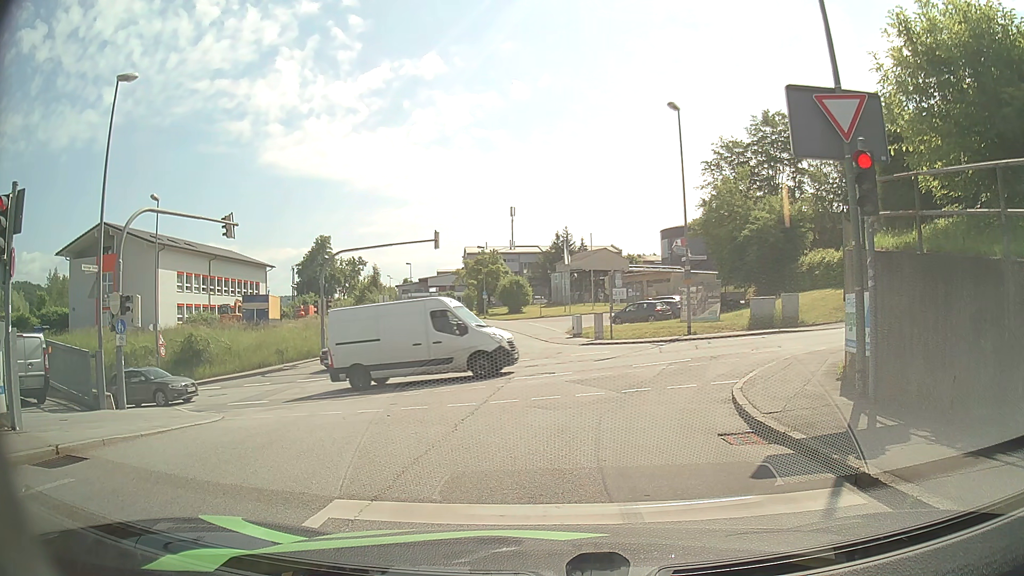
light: Day
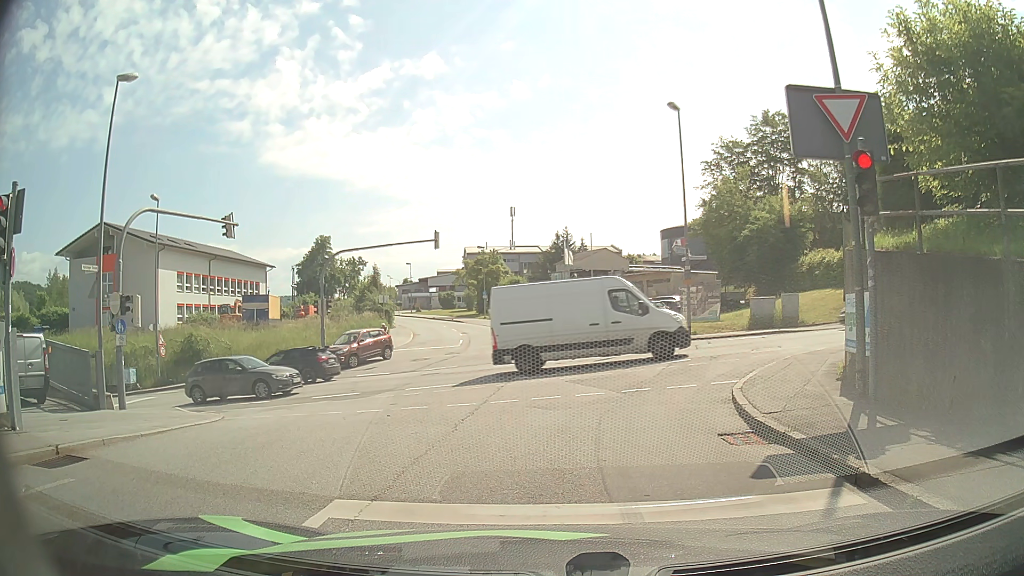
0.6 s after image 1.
(0.0, 0.0) m; 0°
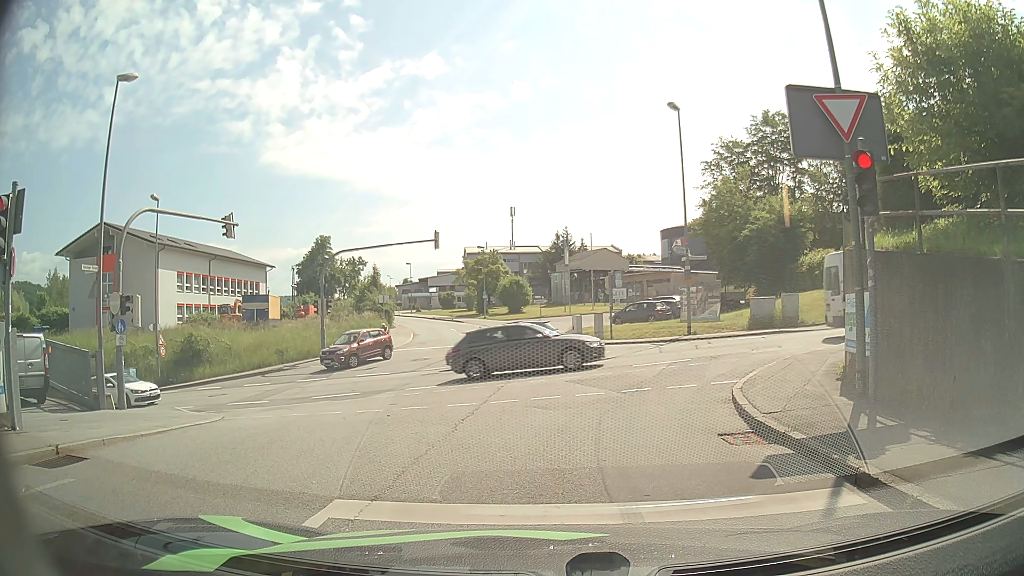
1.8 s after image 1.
(0.0, 0.0) m; 0°
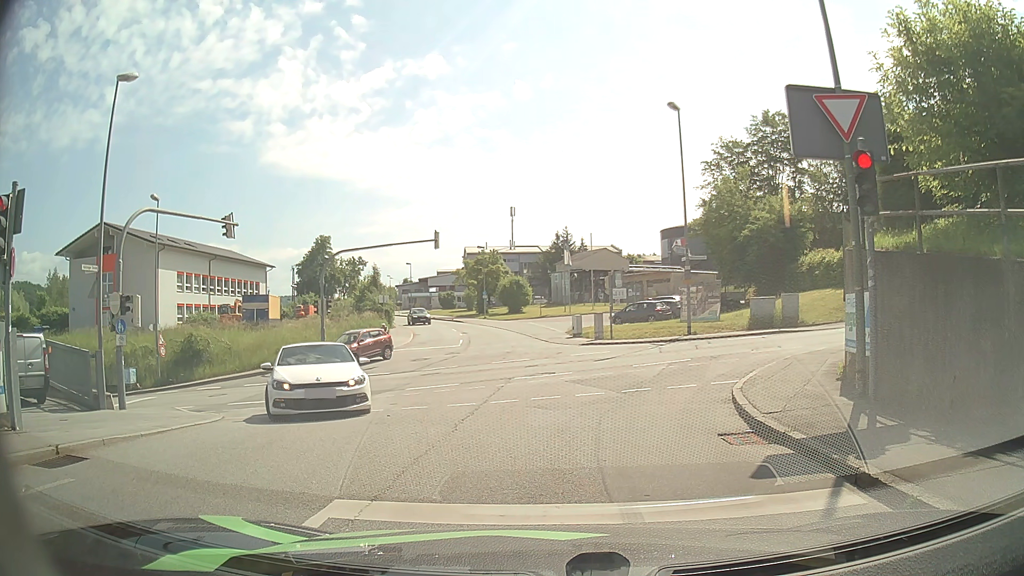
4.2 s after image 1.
(0.0, 0.0) m; 0°
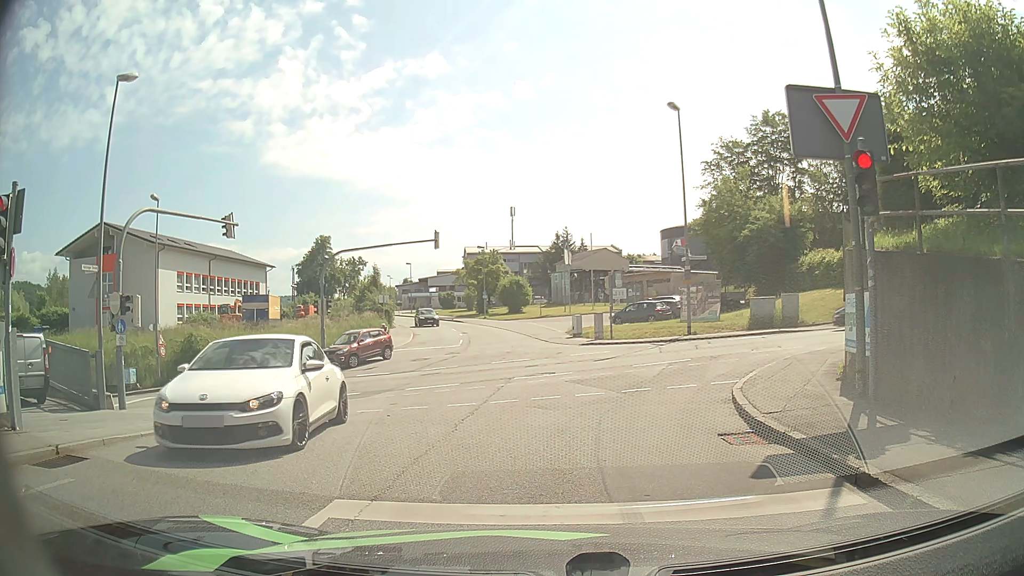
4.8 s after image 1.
(0.0, 0.0) m; 0°
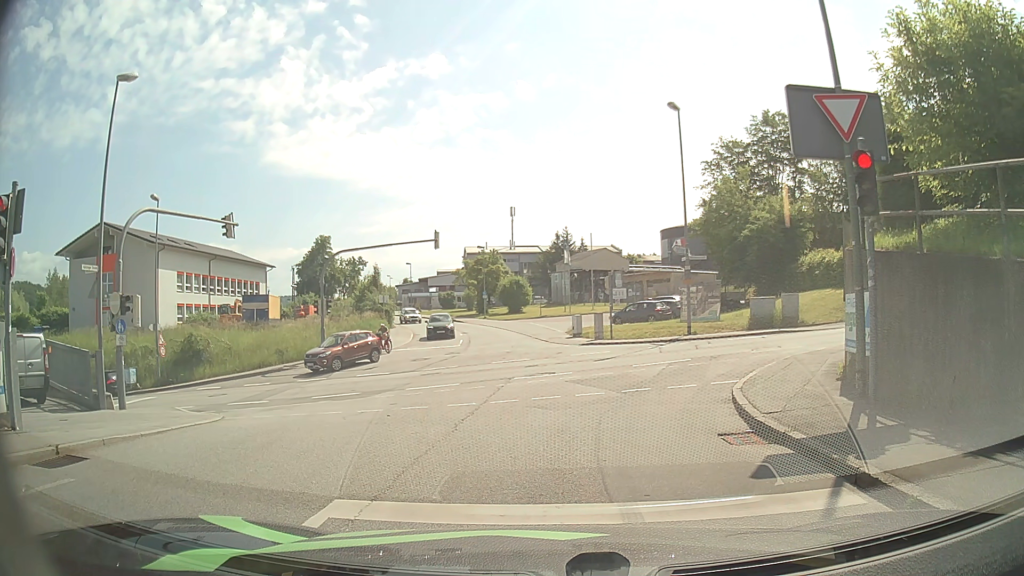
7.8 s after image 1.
(0.0, 0.0) m; 0°
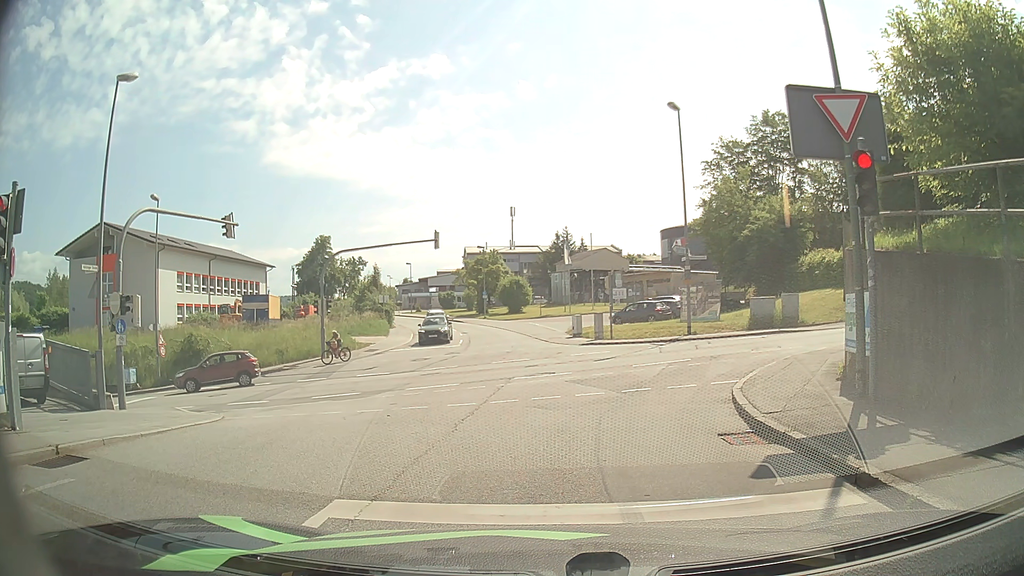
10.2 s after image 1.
(0.0, 0.0) m; 0°
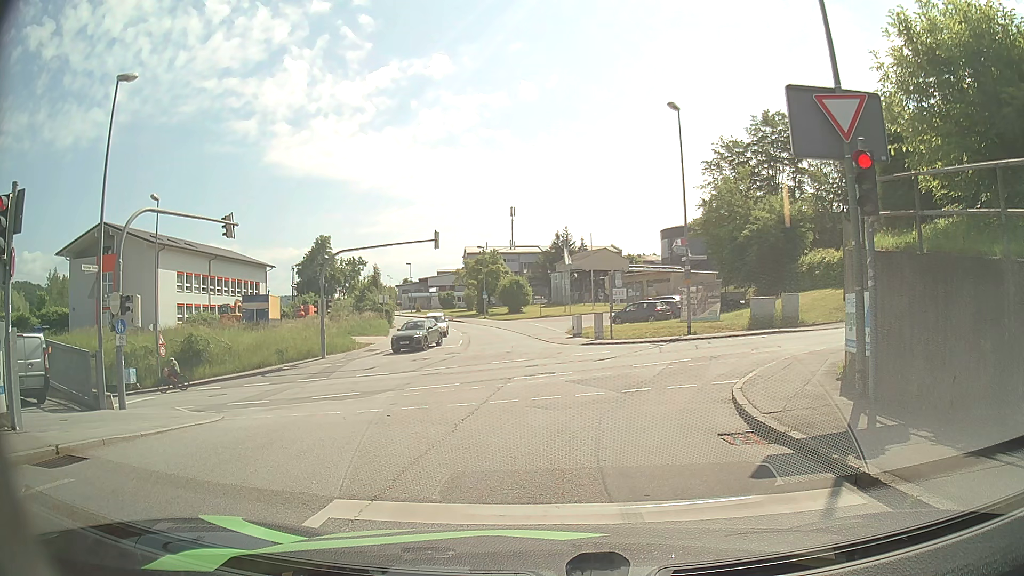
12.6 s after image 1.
(0.0, 0.0) m; 0°
